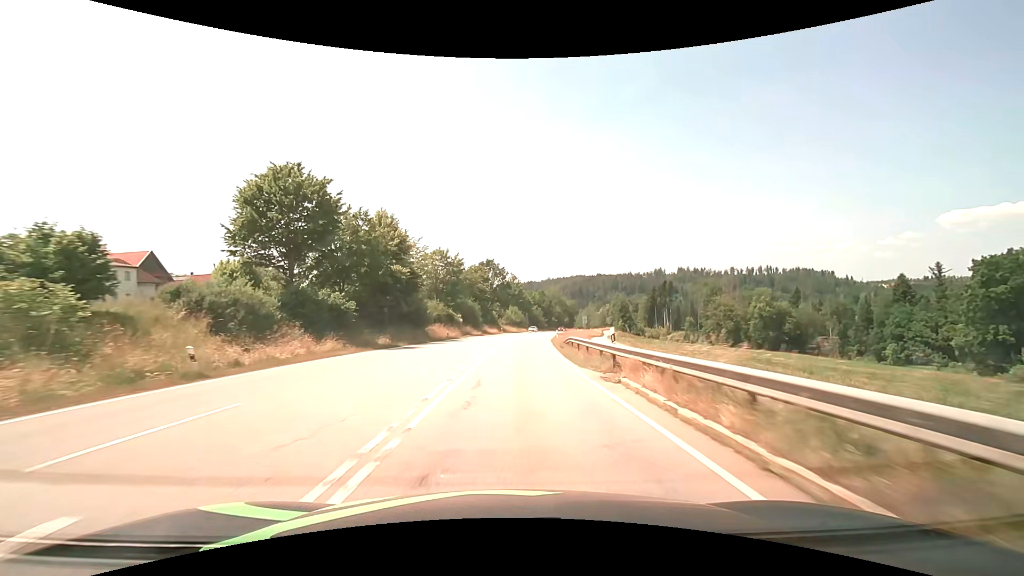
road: secondary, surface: asphalt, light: Day
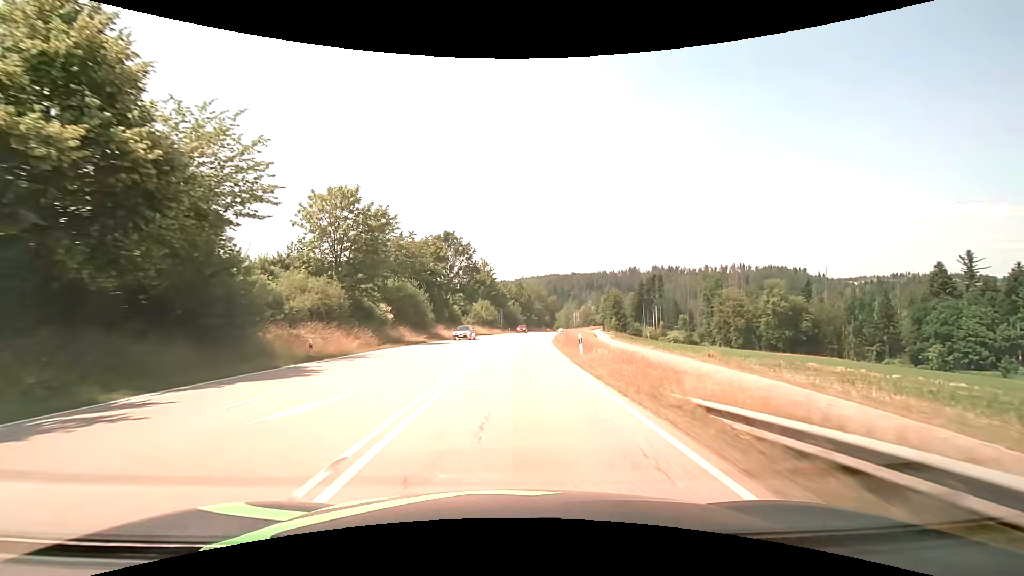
(+0.8, +32.6) m; +3°
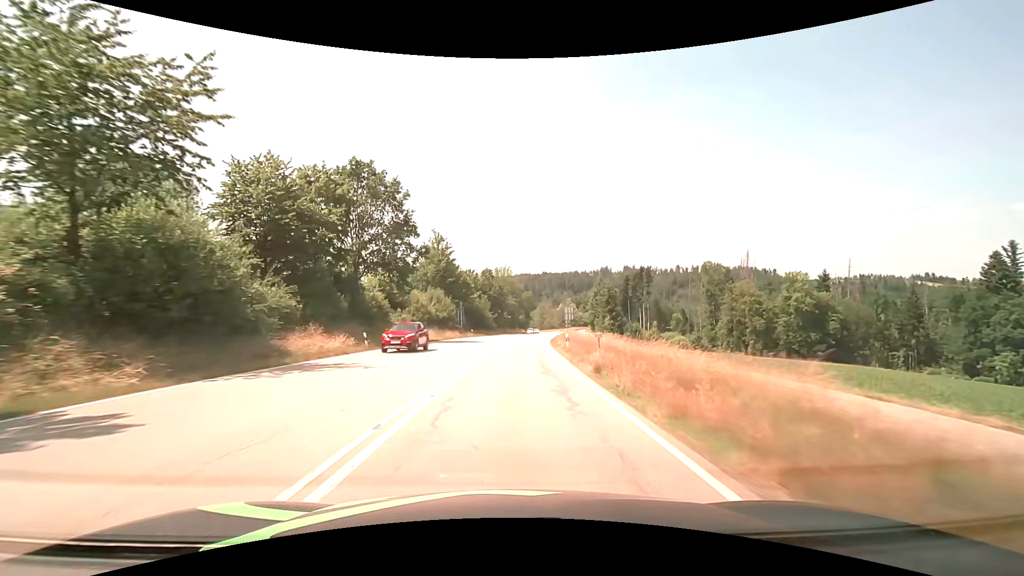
(+1.0, +33.4) m; +4°
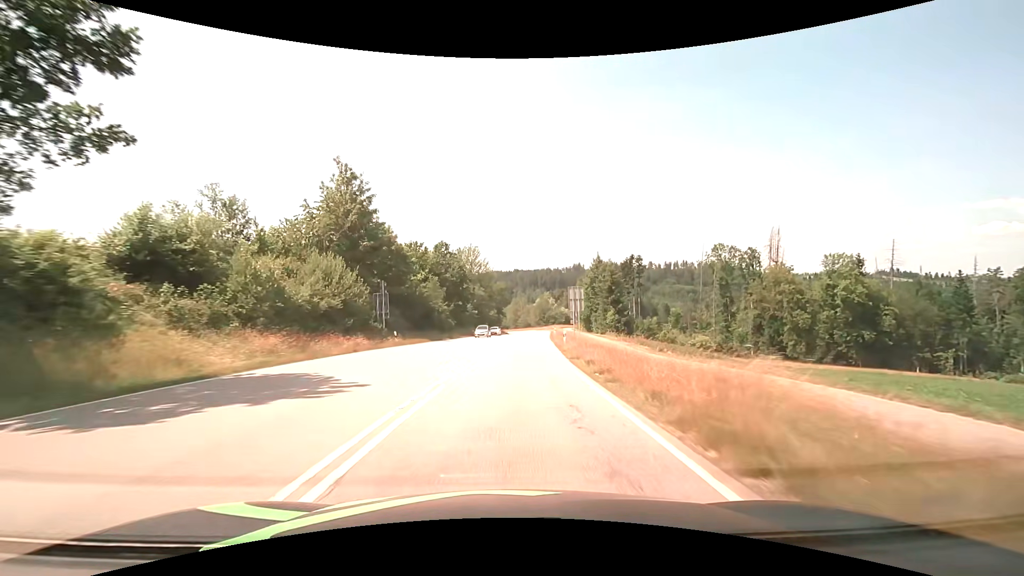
(+0.8, +33.6) m; +3°
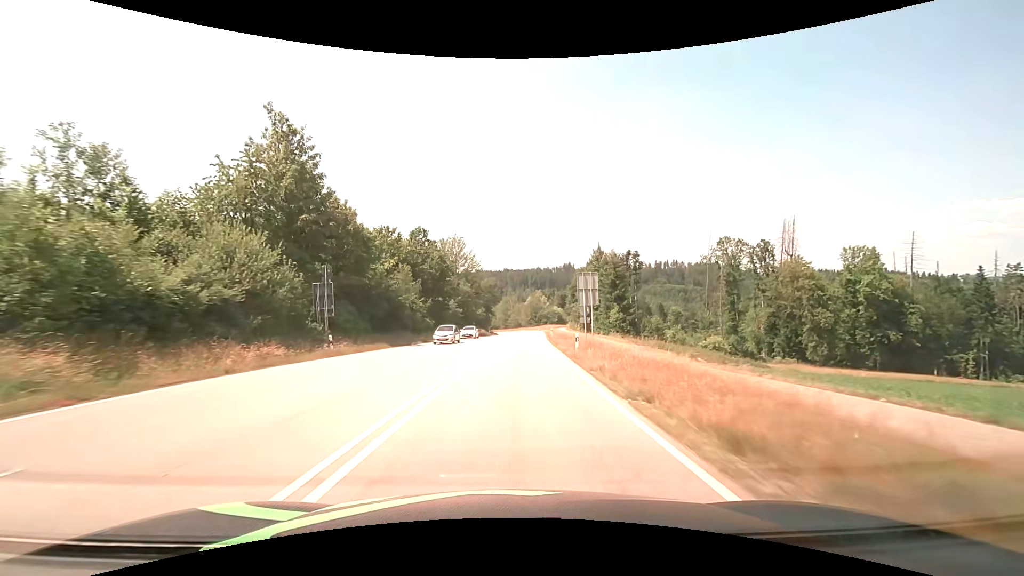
(+0.1, +11.1) m; +1°
